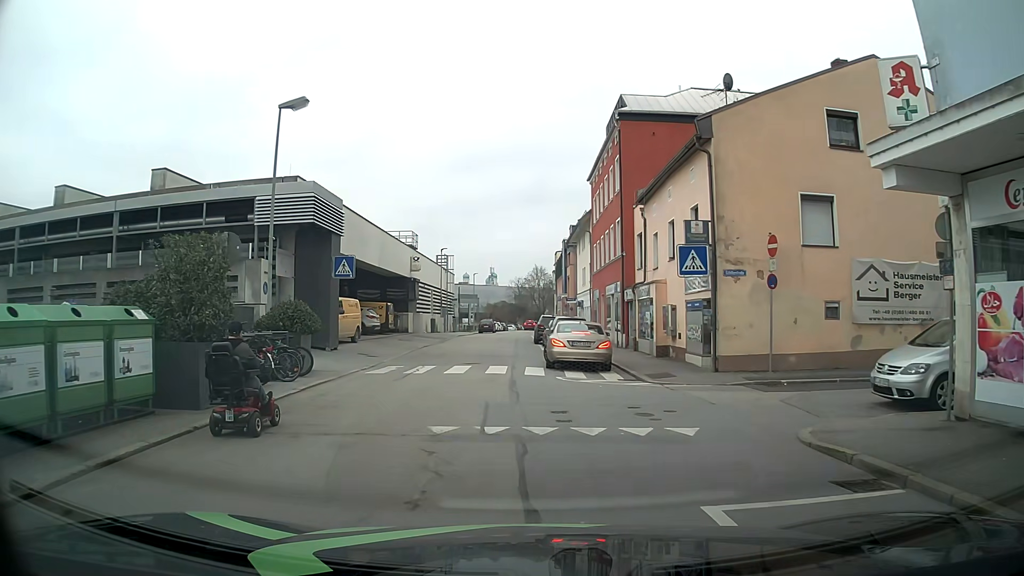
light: Day
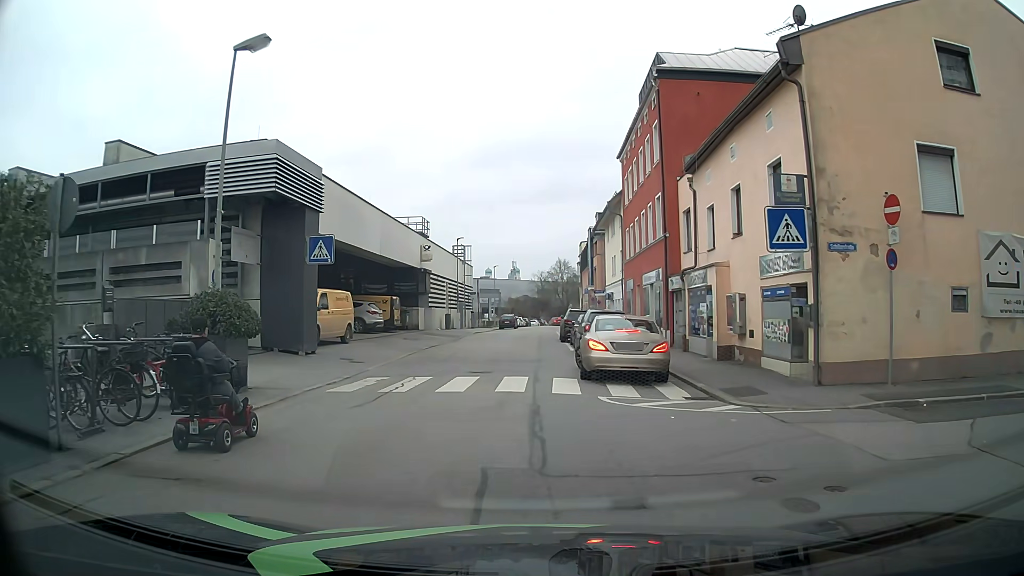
(0.0, +5.0) m; +1°
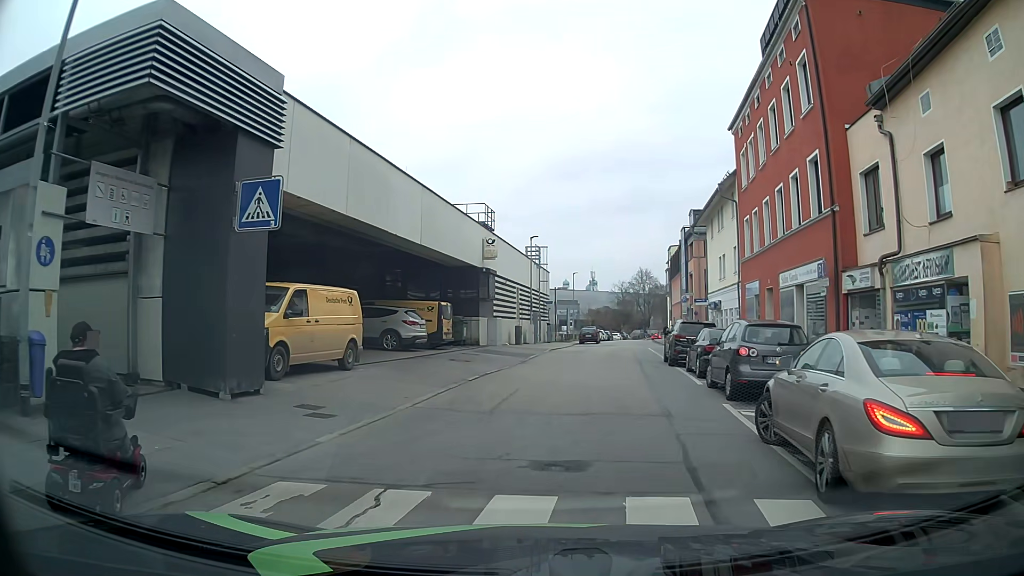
(-0.6, +9.4) m; -8°
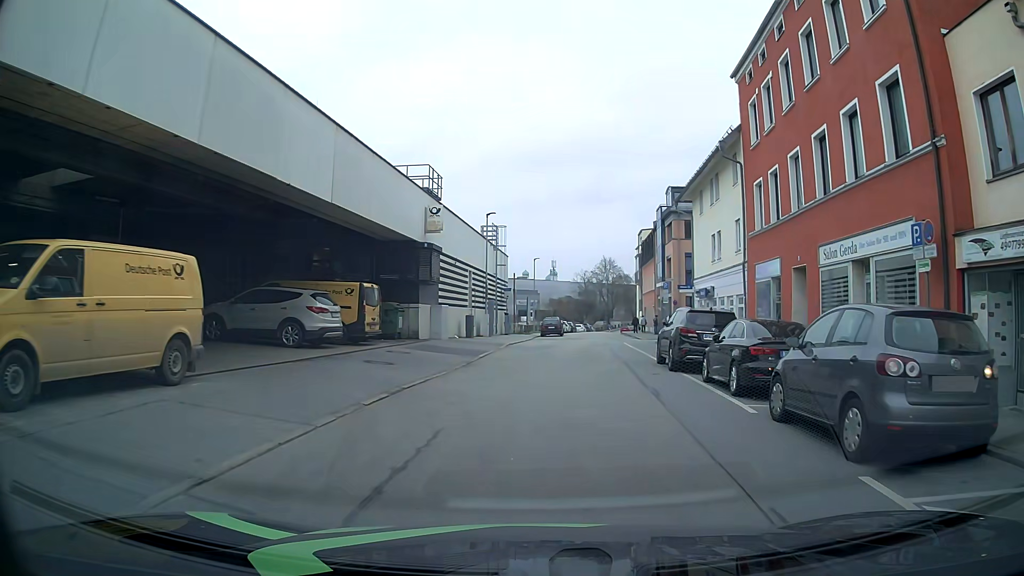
(+0.3, +7.1) m; +4°
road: residential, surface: asphalt
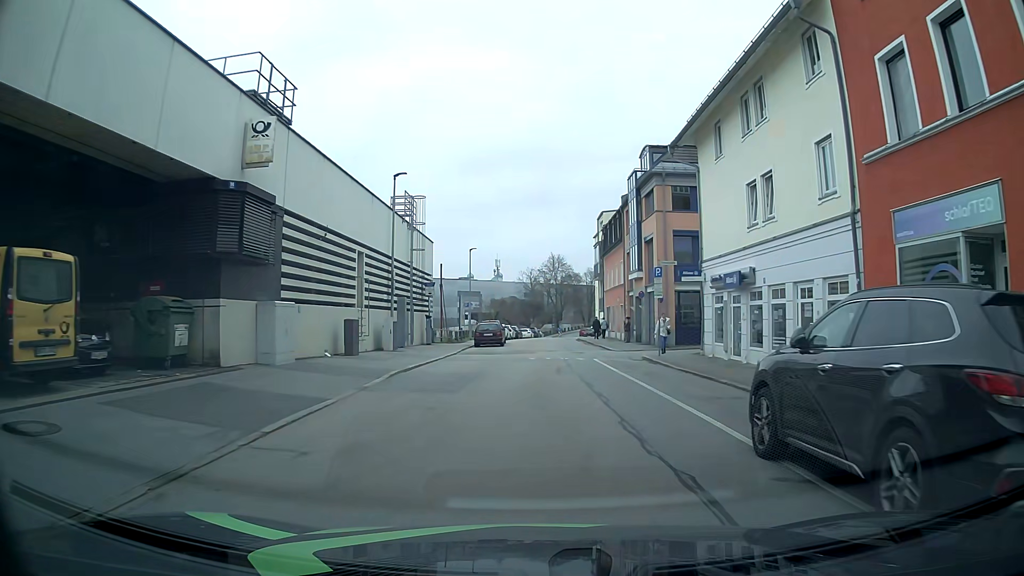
(+0.8, +13.8) m; +4°
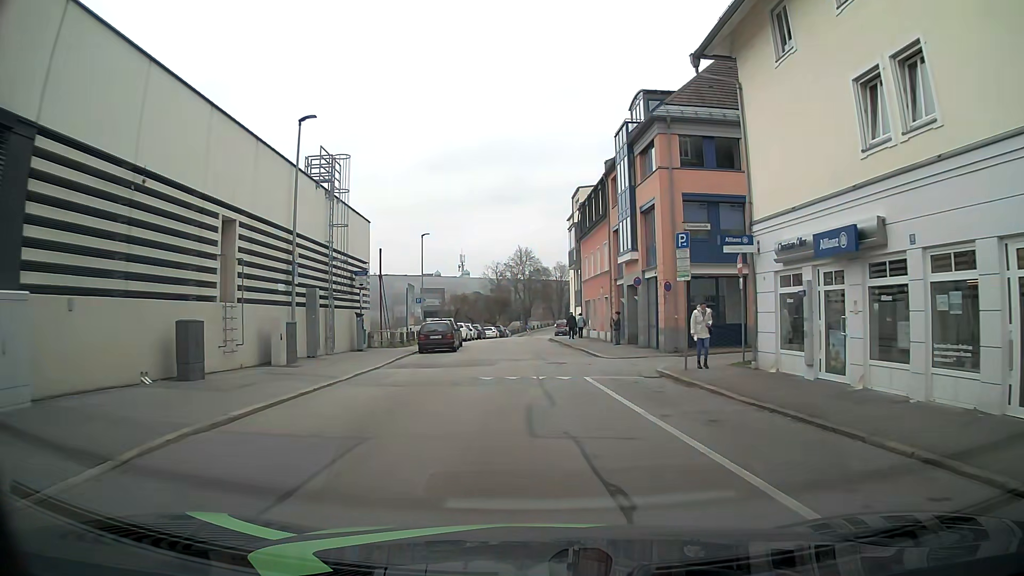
(+0.2, +9.2) m; +3°
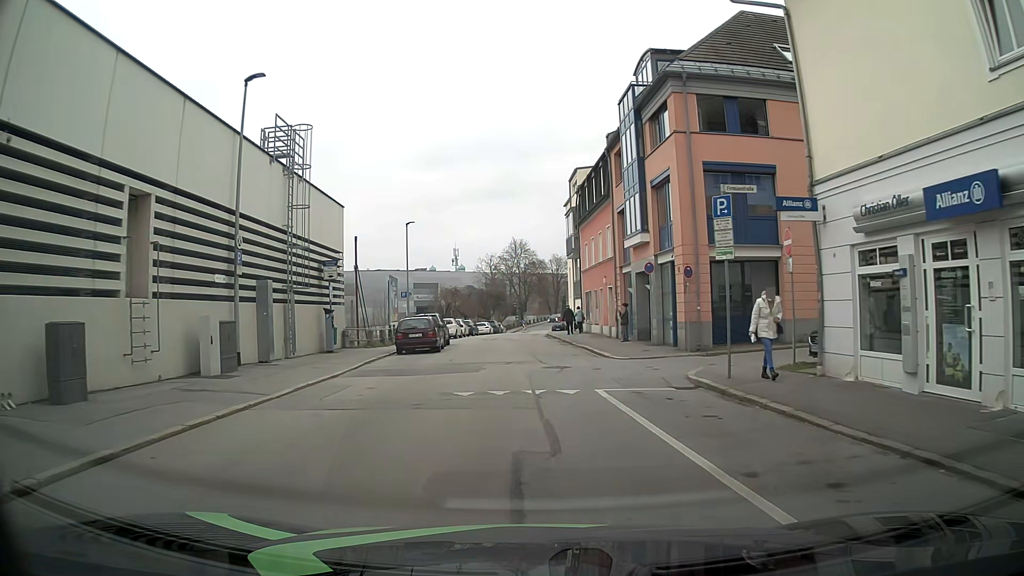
(0.0, +4.0) m; +1°
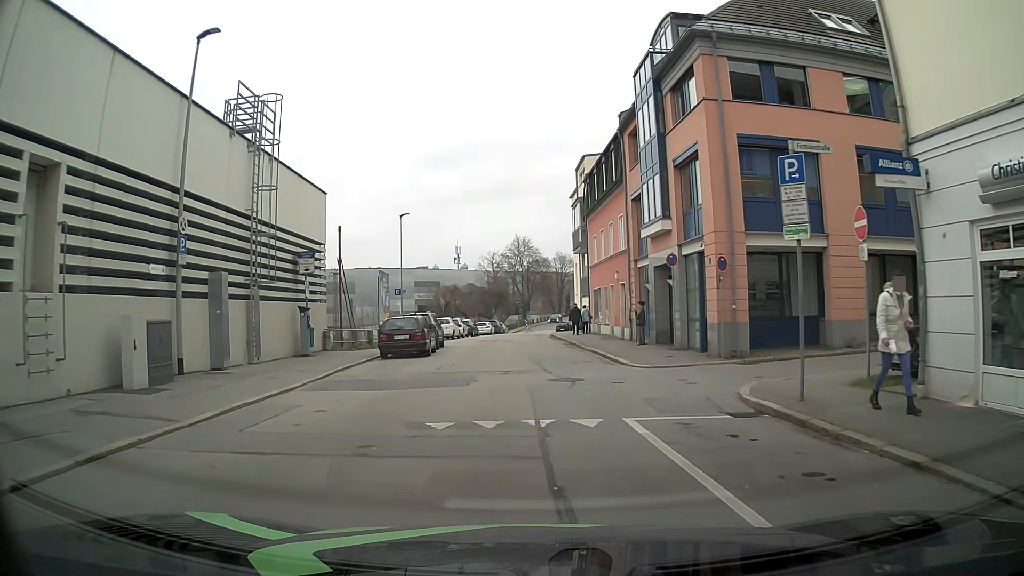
(0.0, +3.3) m; -1°
